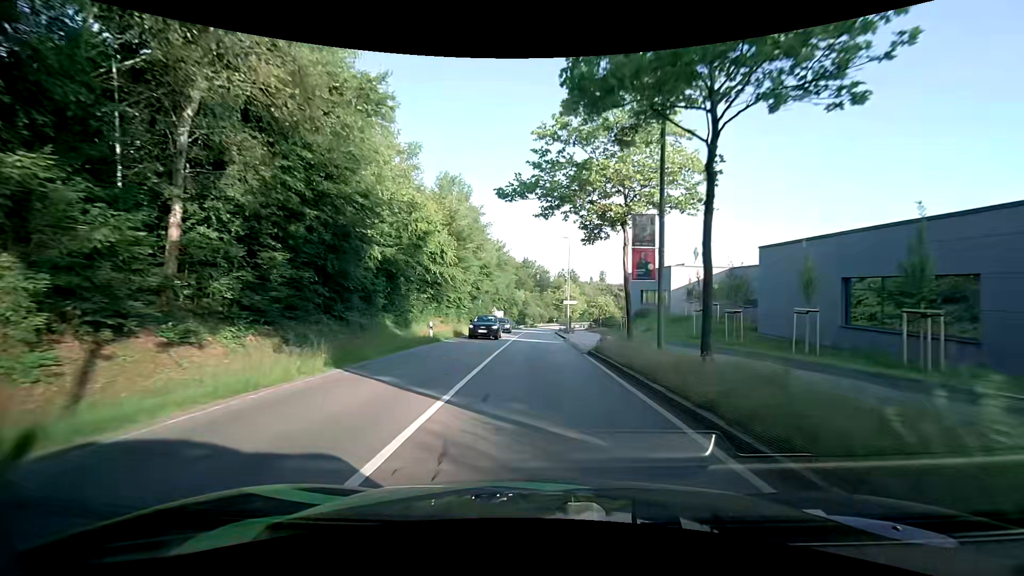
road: secondary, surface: asphalt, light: Day
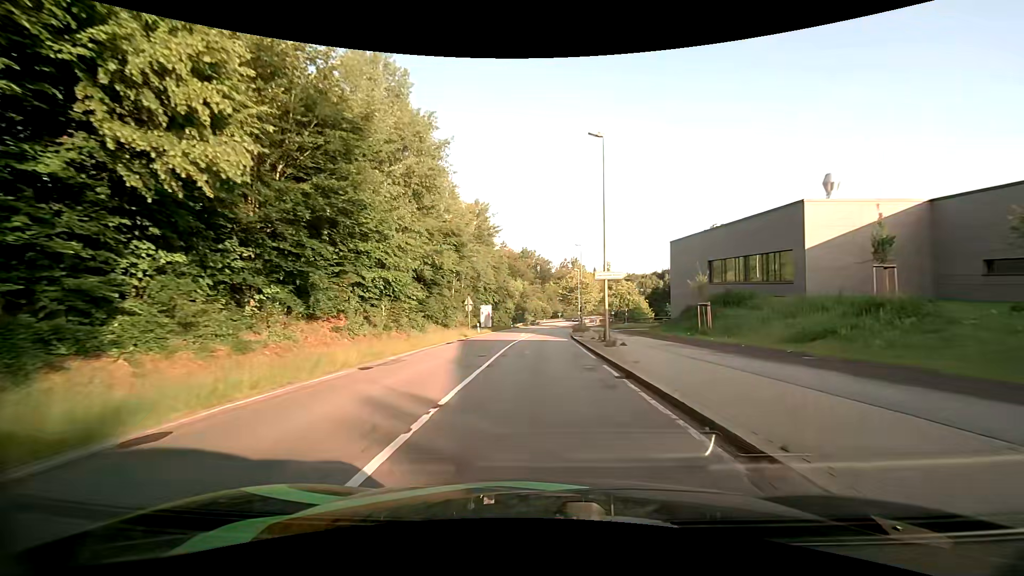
(+0.5, +28.8) m; +1°
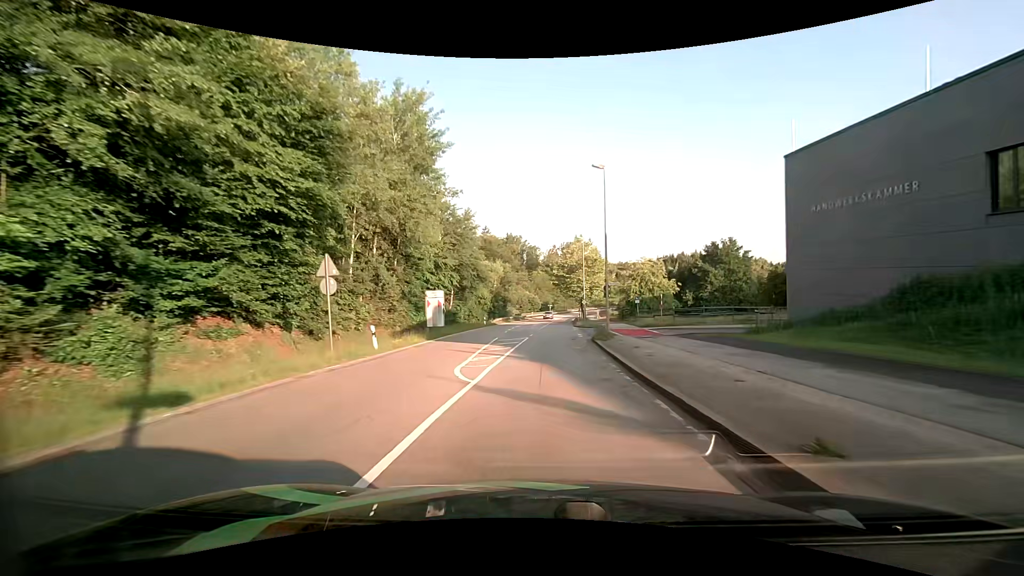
(0.0, +28.8) m; +1°
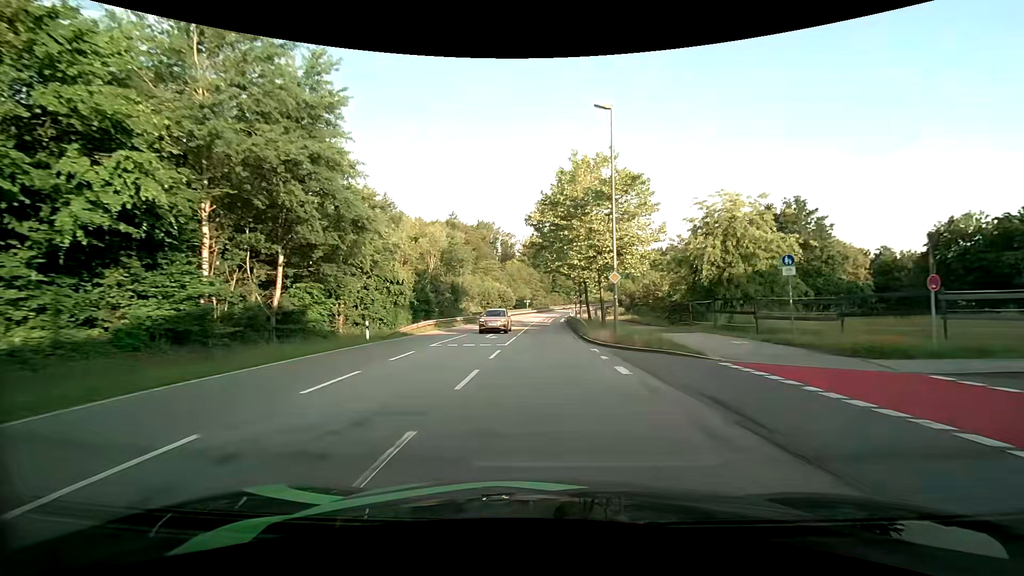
(+0.9, +36.4) m; +3°
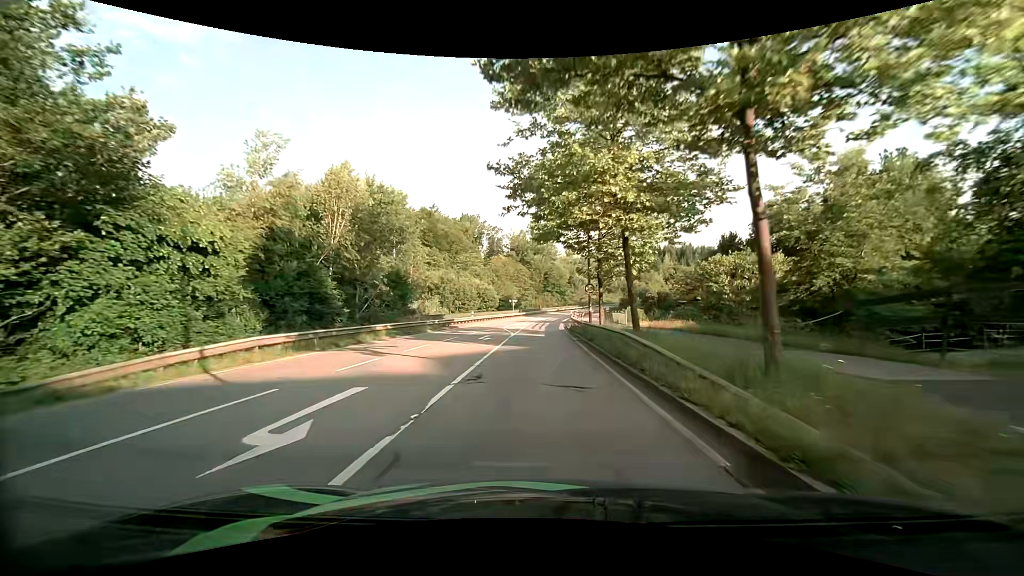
(+0.2, +22.2) m; +1°
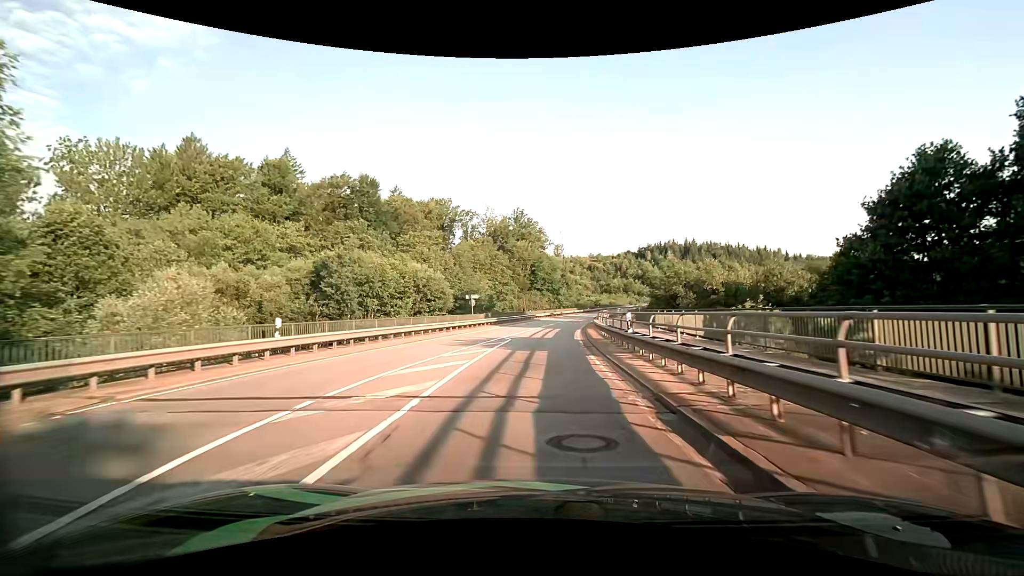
(+0.2, +37.5) m; +1°
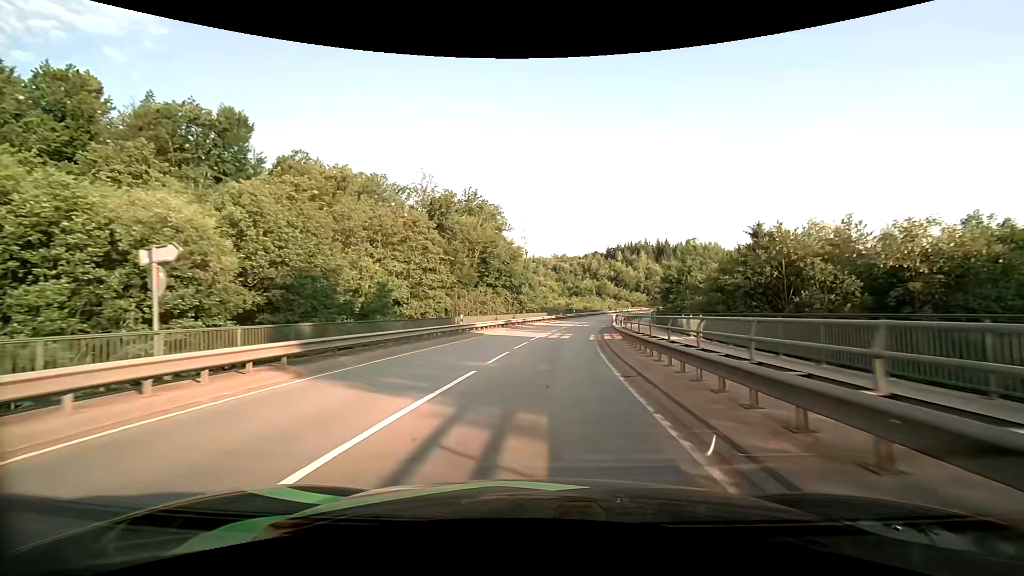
(+1.0, +32.7) m; +4°
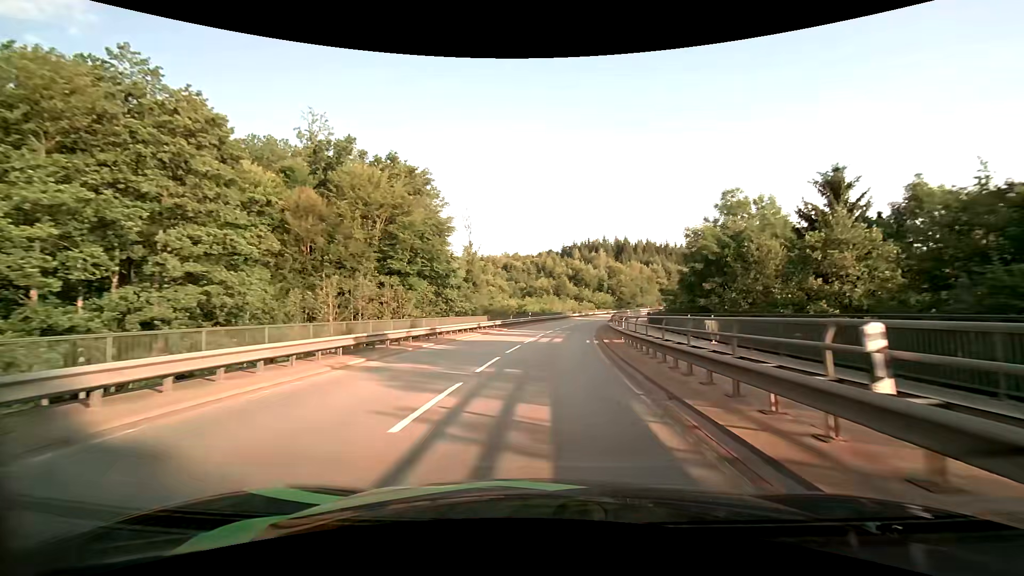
(+1.2, +26.1) m; +5°
(0, +10) (+1, +20) (+1, +30) (+3, +40) (+4, +50) (+6, +60) (+8, +69) (+10, +79) (+13, +89) (+16, +98) m
